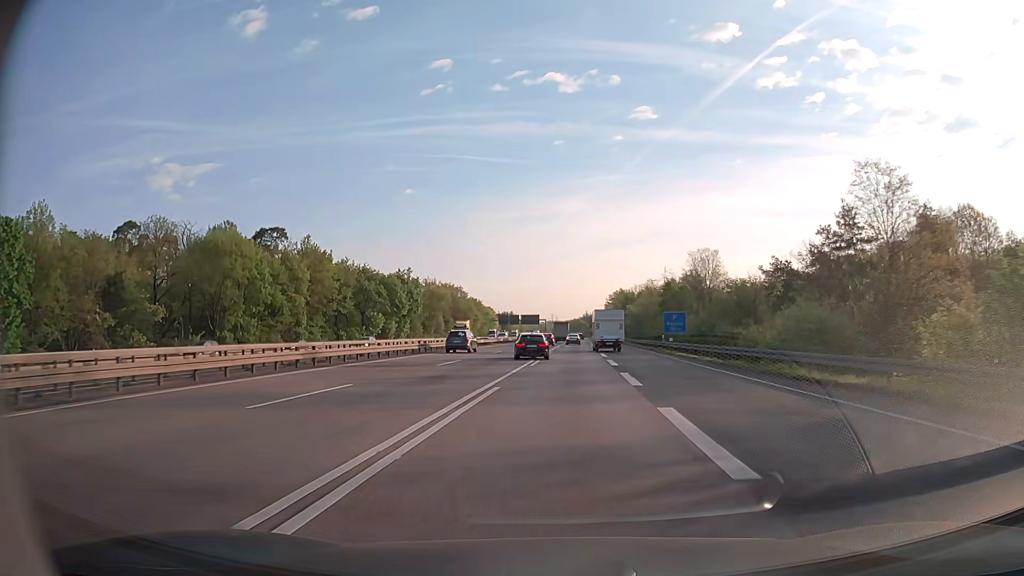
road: motorway_link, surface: asphalt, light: Day
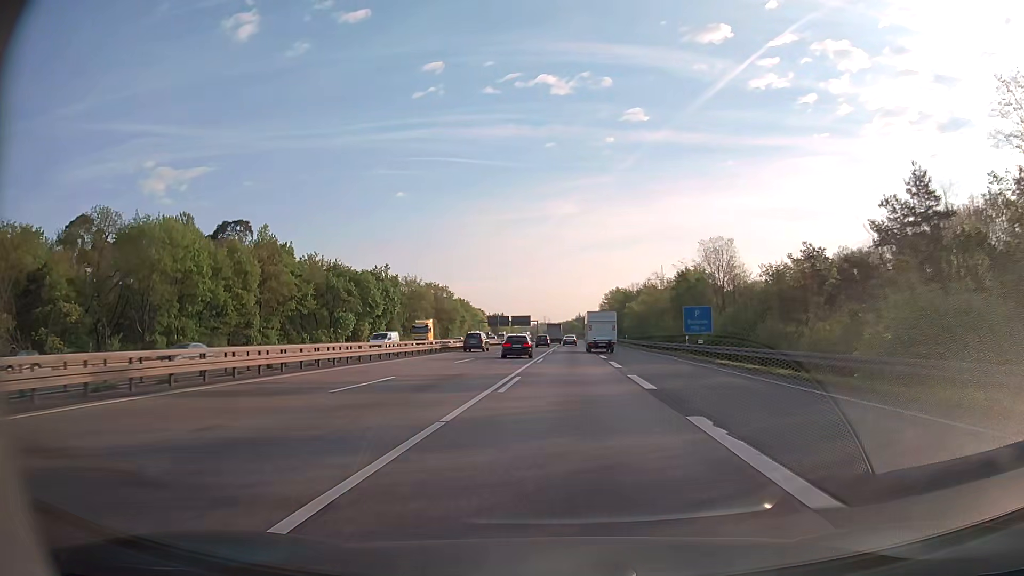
(+0.1, +13.7) m; +1°
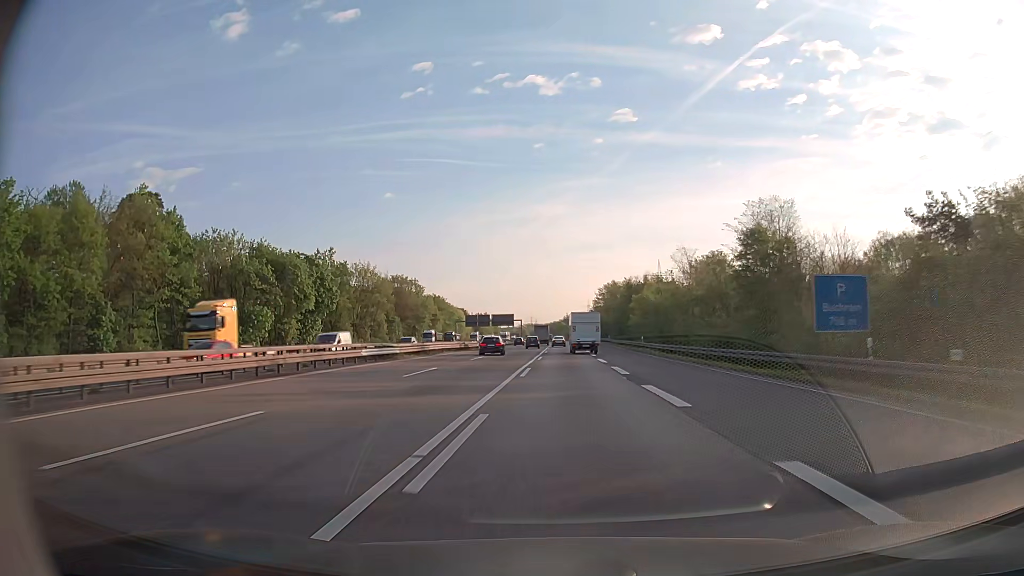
(+0.2, +28.4) m; +1°
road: motorway
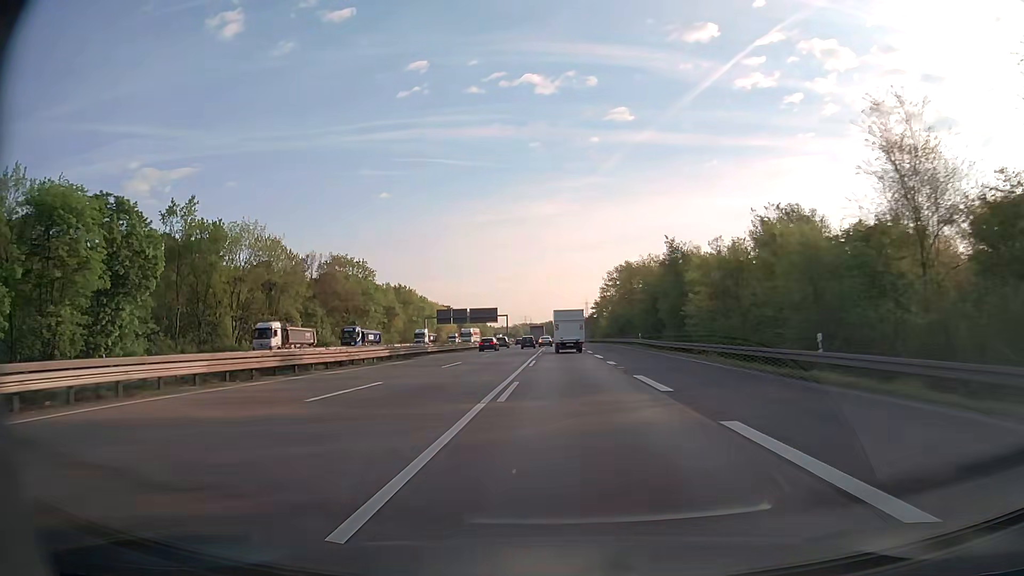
(+0.2, +45.1) m; 0°
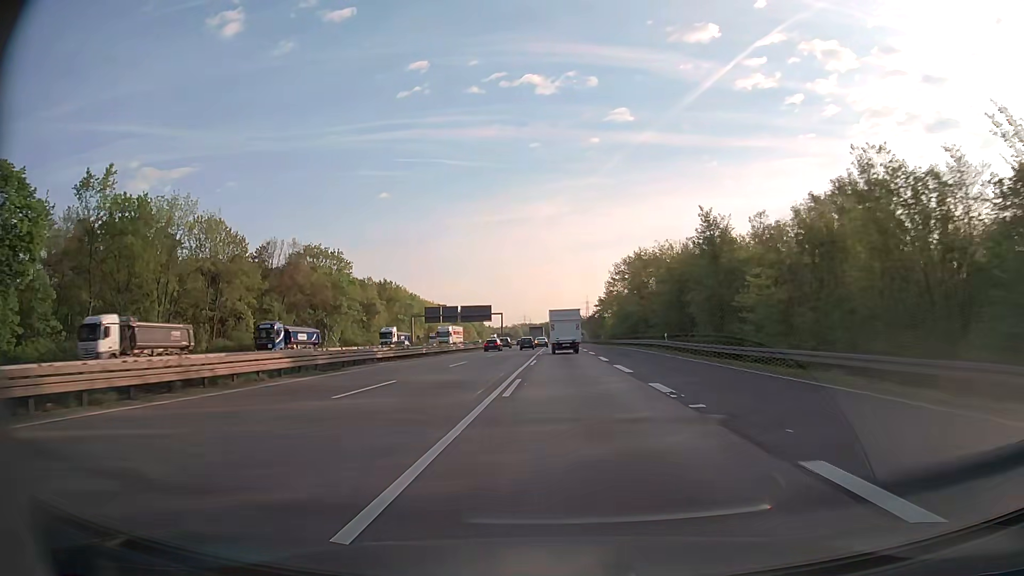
(0.0, +15.7) m; 0°
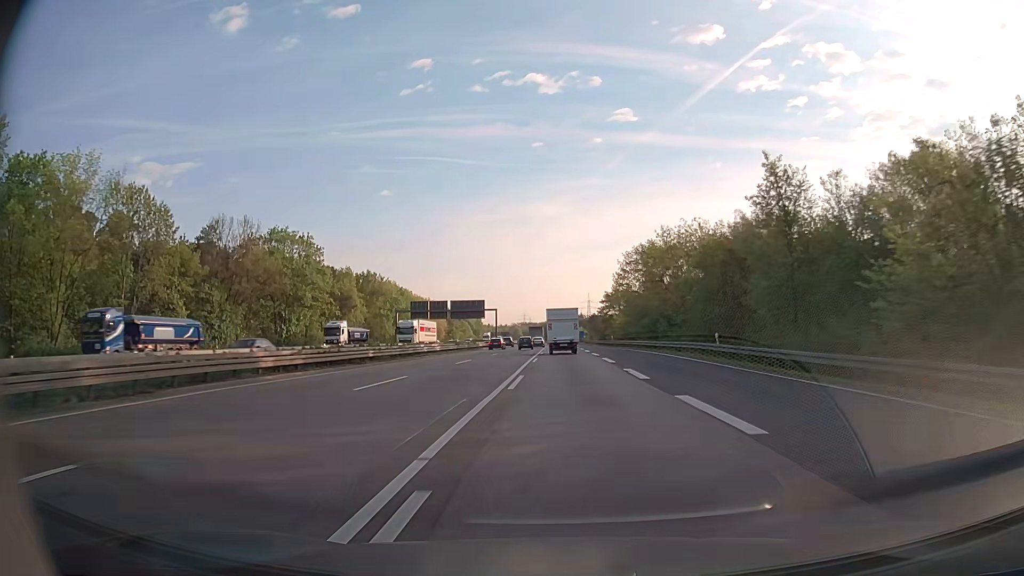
(0.0, +16.0) m; 0°
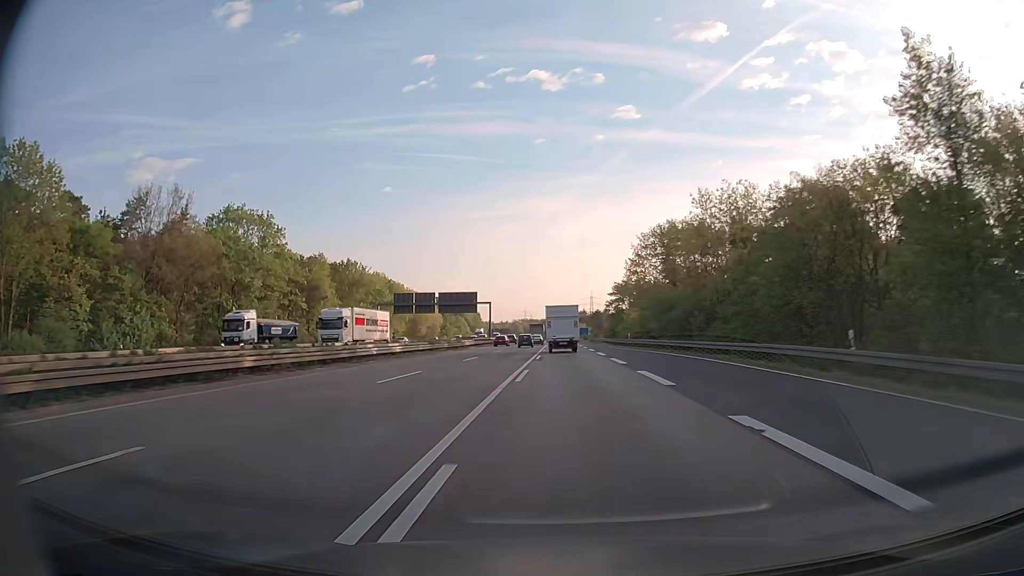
(0.0, +16.2) m; 0°
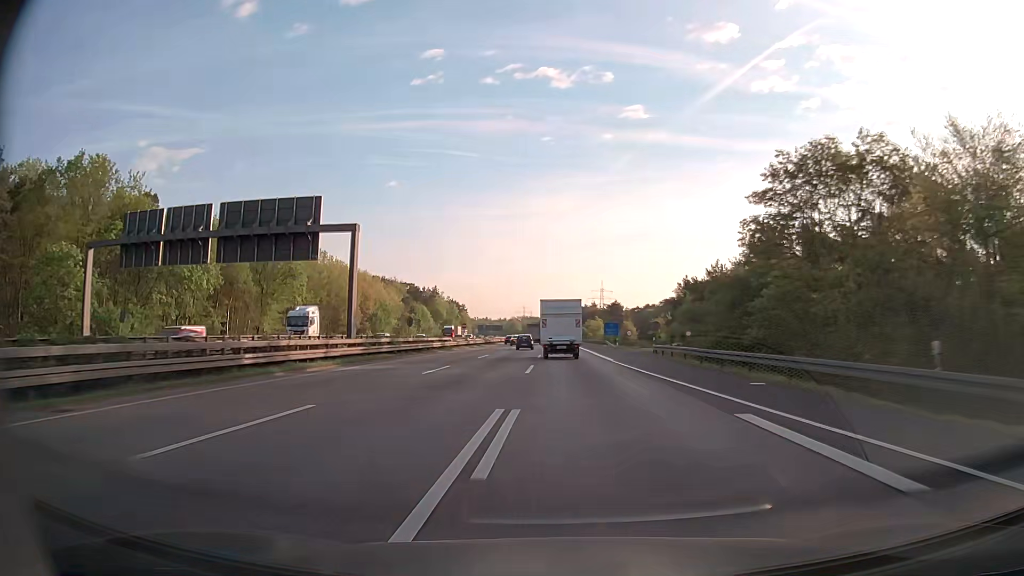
(-0.2, +83.5) m; 0°
(0, +10) (0, +20) (0, +30) (-1, +40) (-1, +50) (-1, +60) (-2, +70) (-2, +80) (-2, +90) (-3, +100) m
